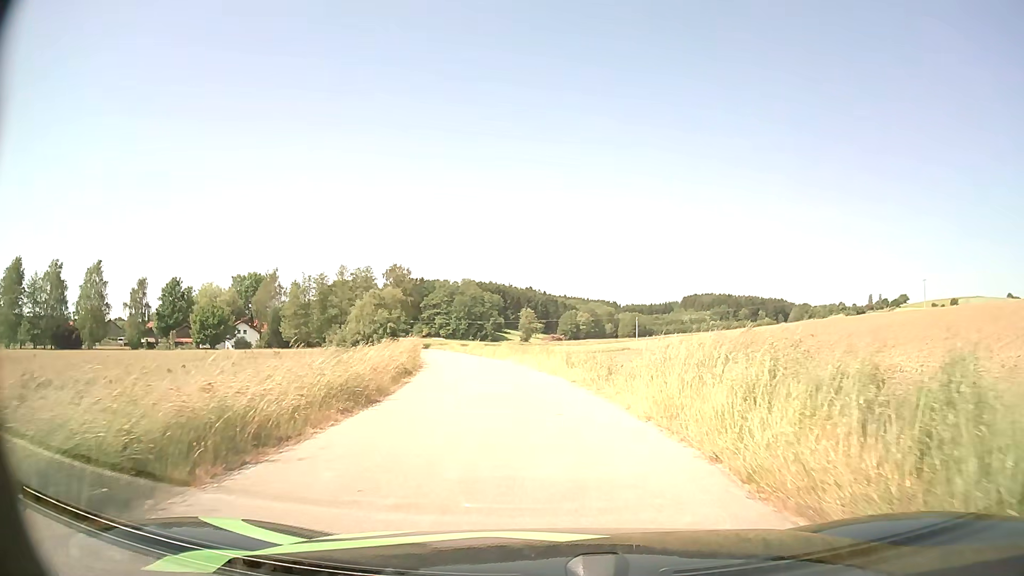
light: Day
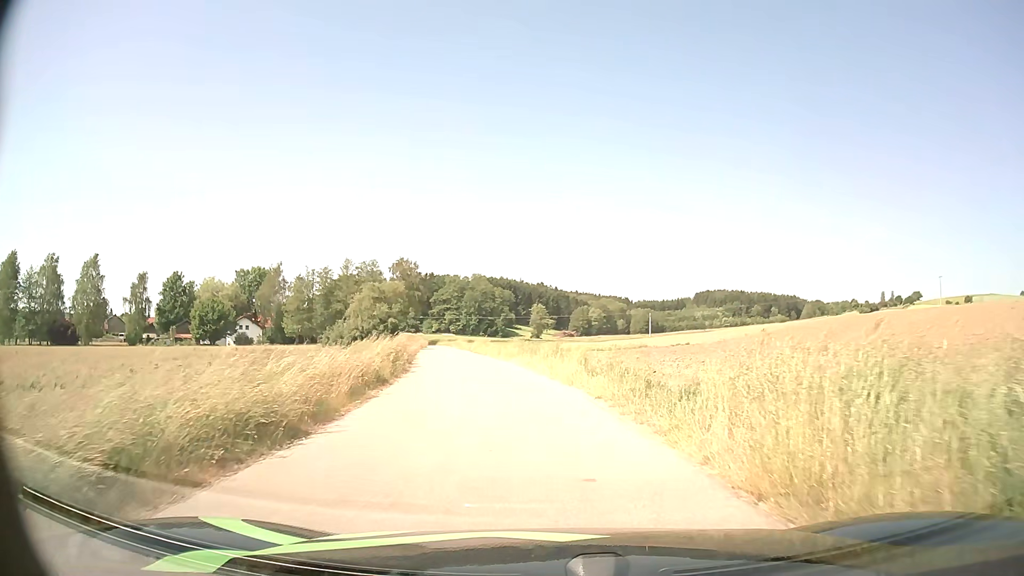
(-0.1, +4.7) m; -1°
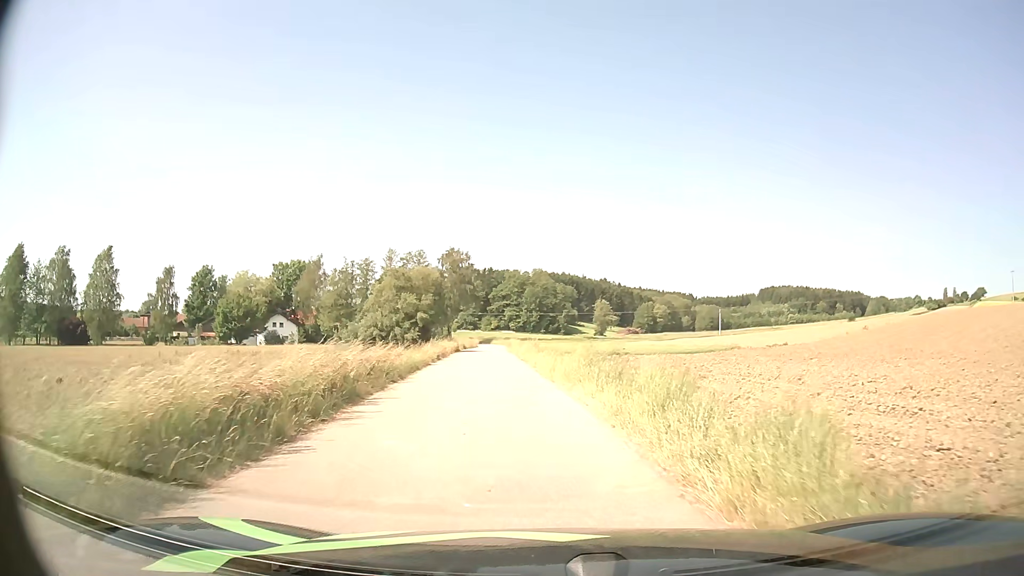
(-0.6, +13.8) m; -5°
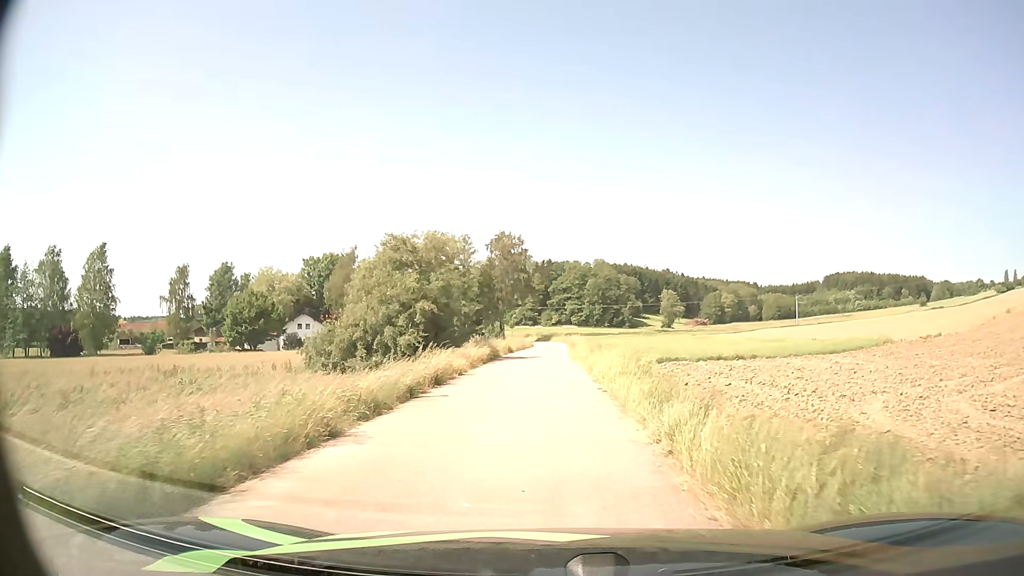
(-0.9, +18.1) m; -4°
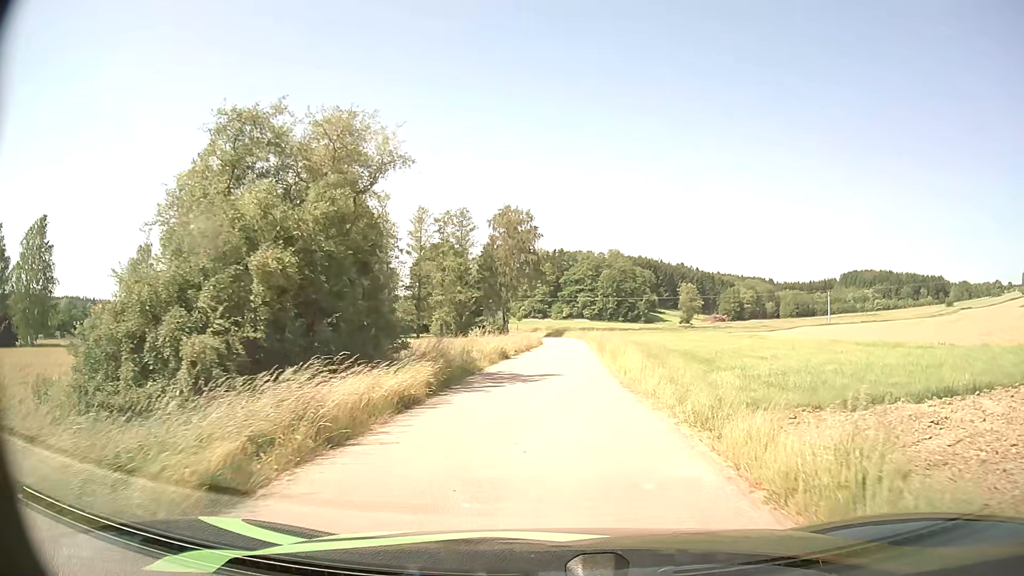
(-0.6, +18.3) m; -2°
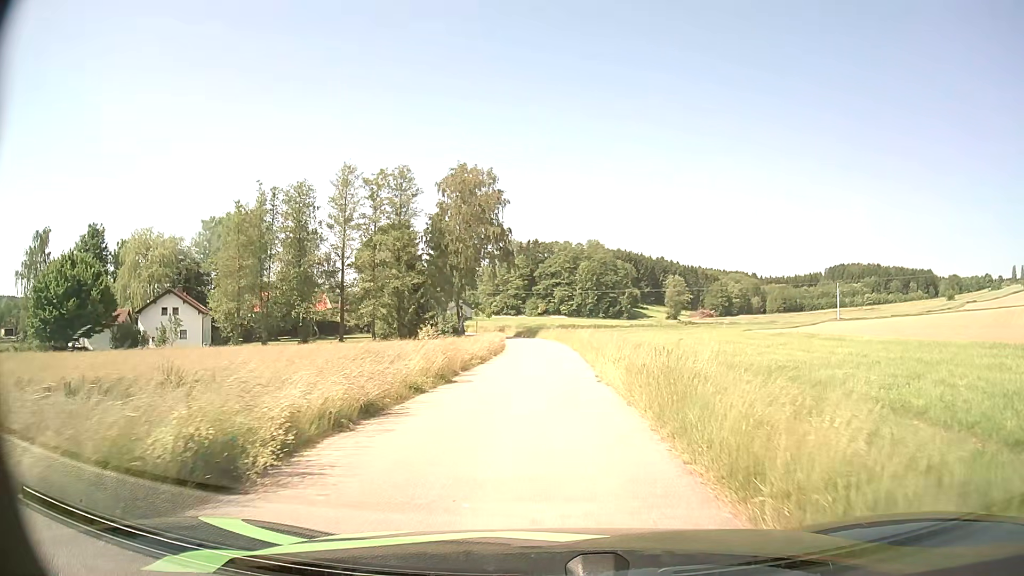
(+0.7, +23.9) m; +2°
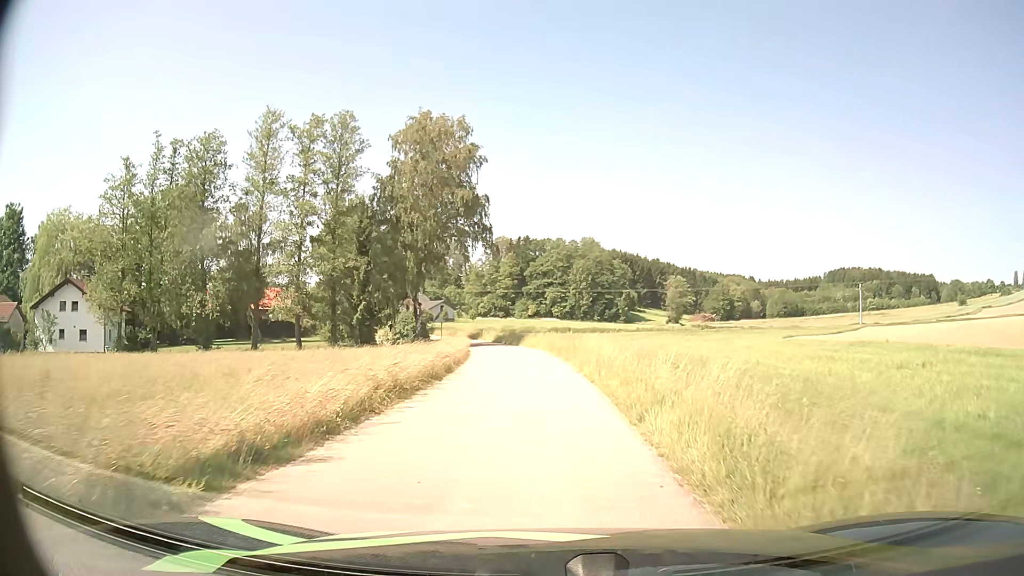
(+0.1, +18.6) m; +1°
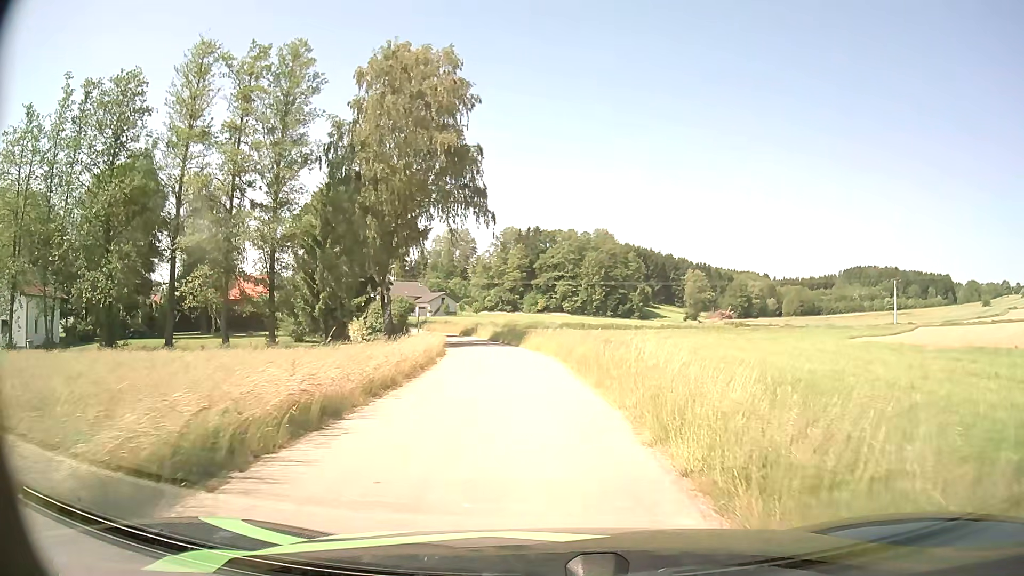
(-0.1, +13.1) m; -1°
(0, +10) (-1, +20) (-2, +30) (-3, +40) (-6, +50) (-8, +59) (-12, +68) (-17, +77) (-22, +86) (-28, +94) m
